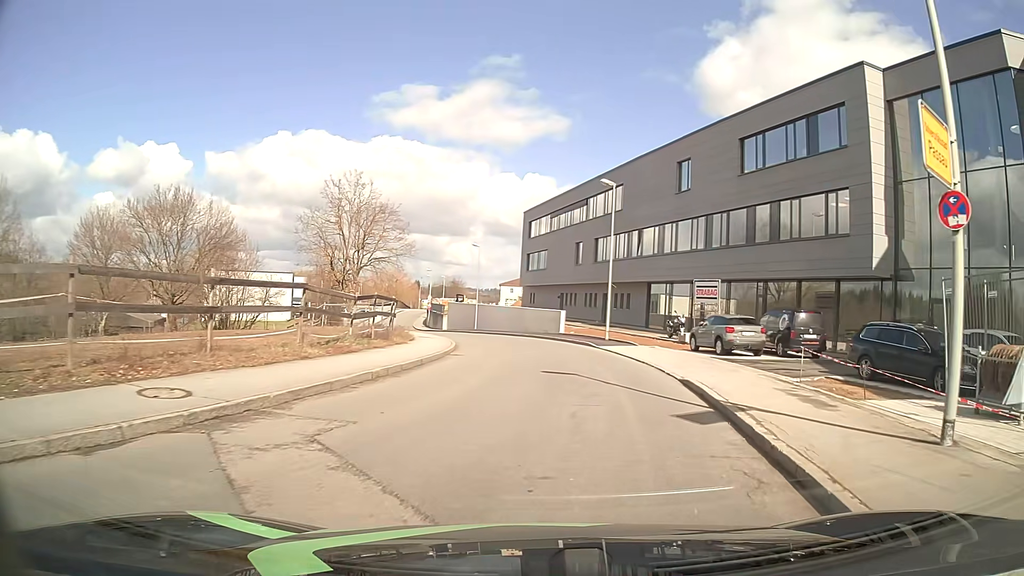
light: Day
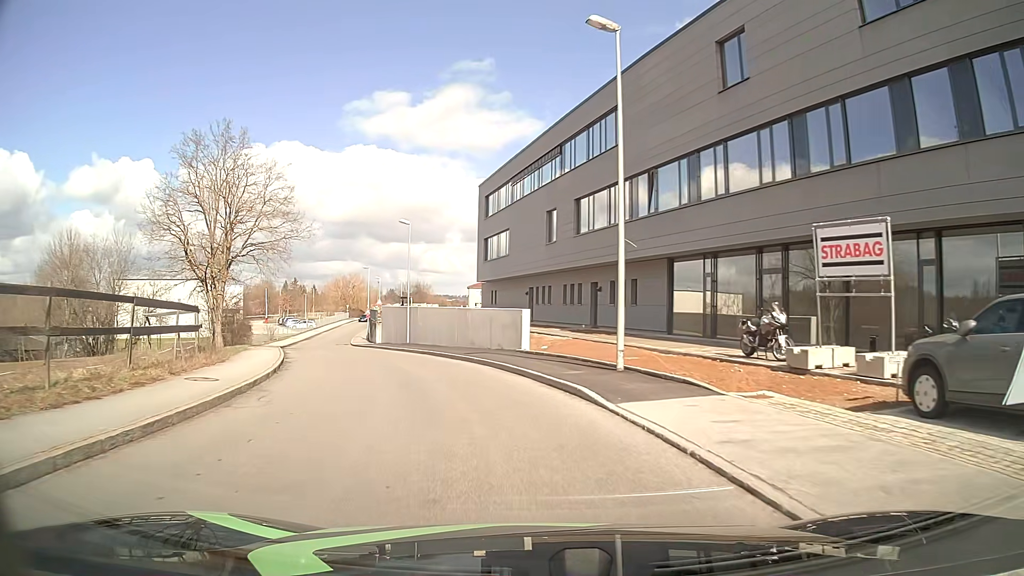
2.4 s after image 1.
(+1.4, +19.8) m; +2°
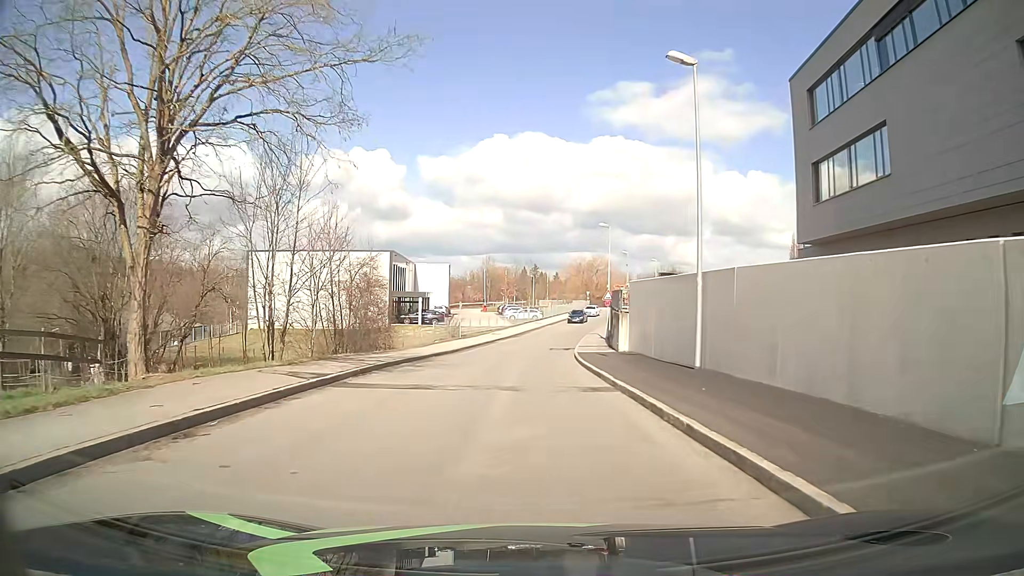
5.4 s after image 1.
(-5.4, +27.0) m; -21°
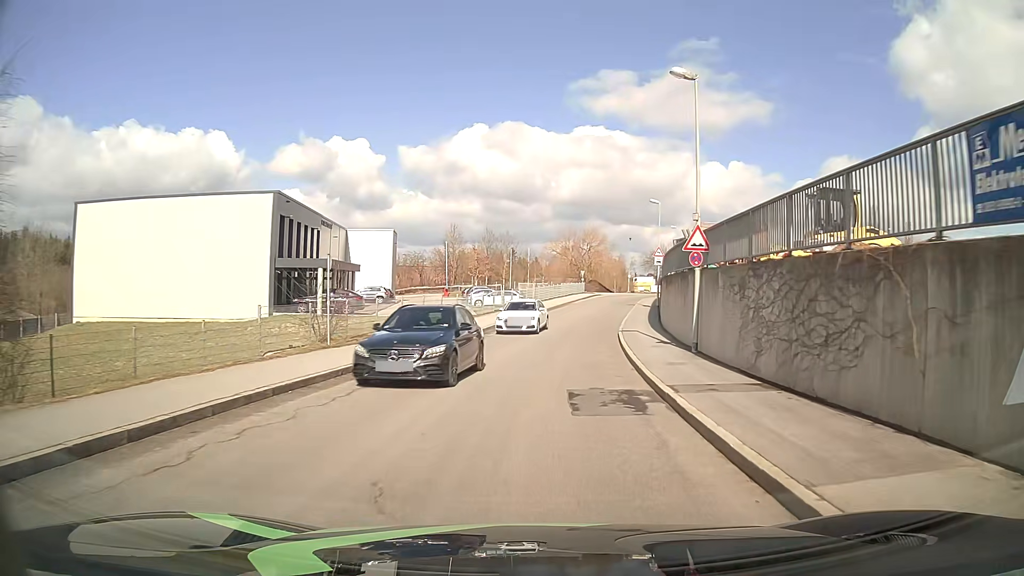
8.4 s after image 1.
(+0.2, +28.2) m; +3°
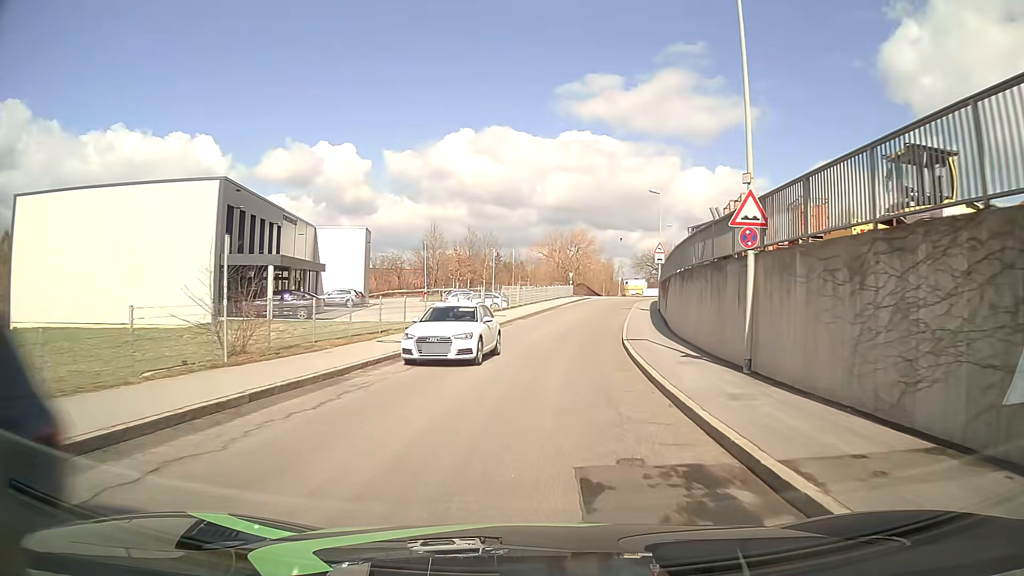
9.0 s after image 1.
(0.0, +5.9) m; +1°
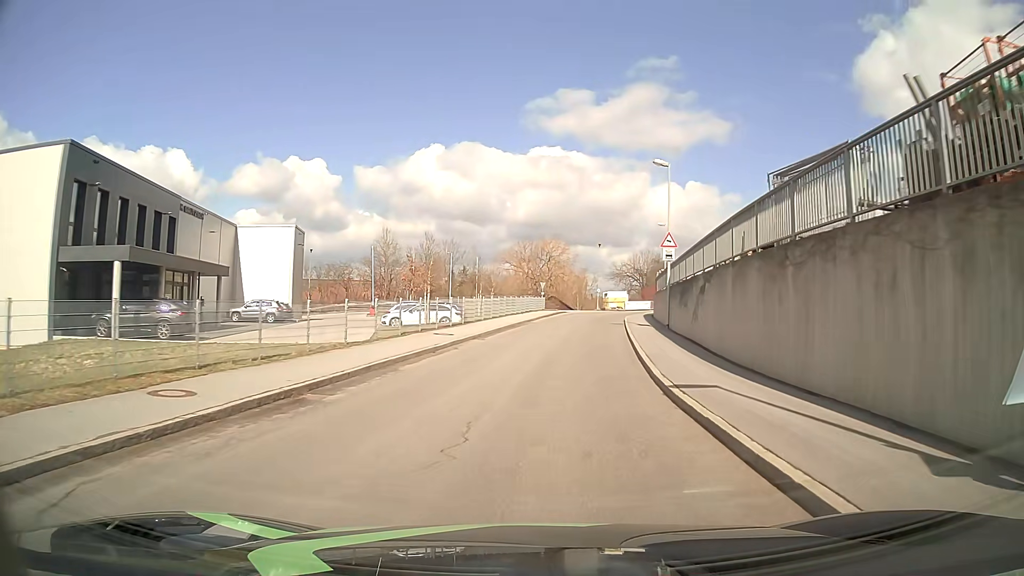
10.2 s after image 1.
(+0.2, +12.0) m; +2°
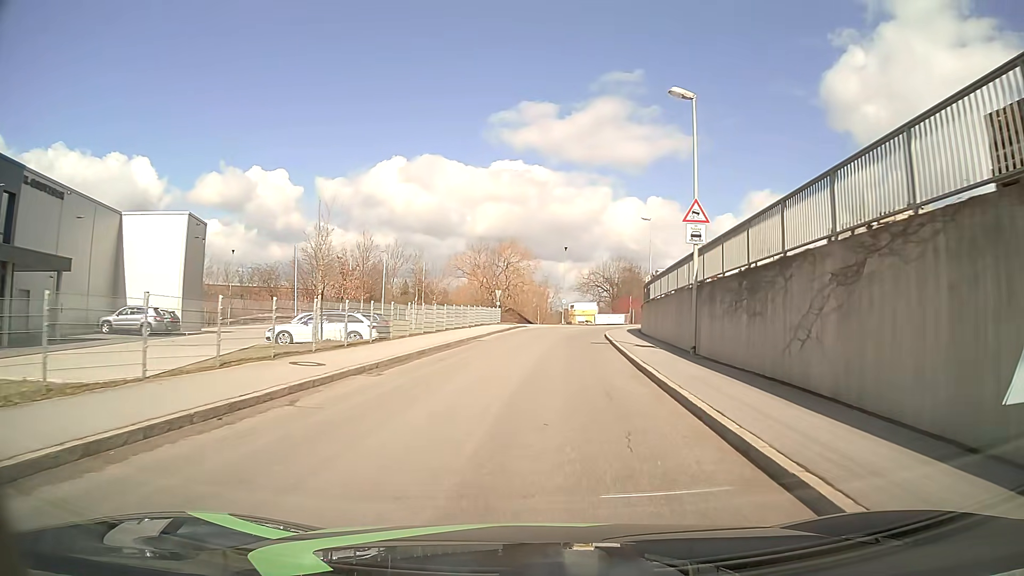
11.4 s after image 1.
(+0.3, +12.0) m; +3°
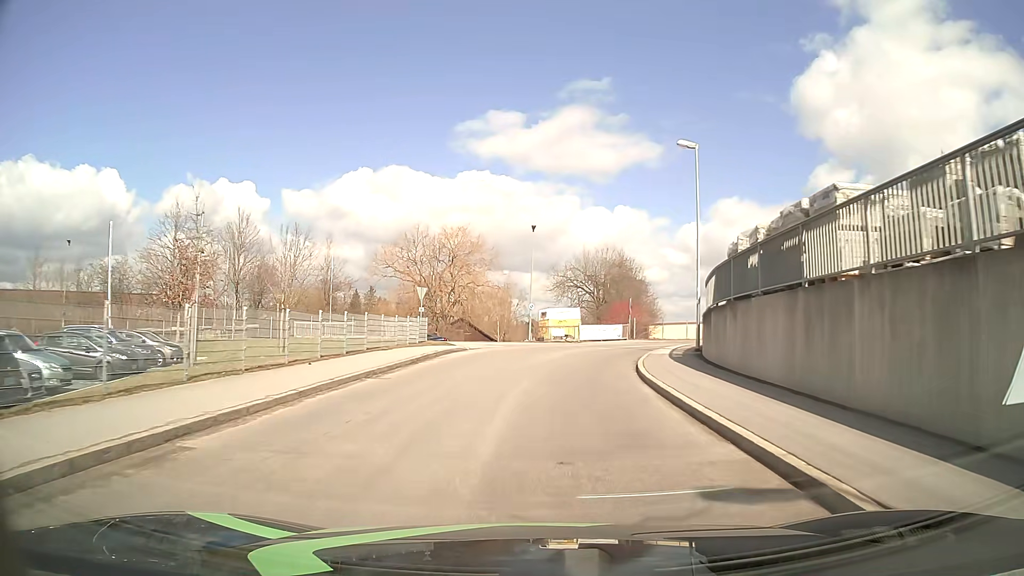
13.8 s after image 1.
(+0.8, +23.8) m; +3°
(0, +10) (+1, +20) (+3, +30) (+7, +39) (+15, +45) (+24, +49) (+34, +51) (+44, +52) (+54, +53) (+64, +53) m
